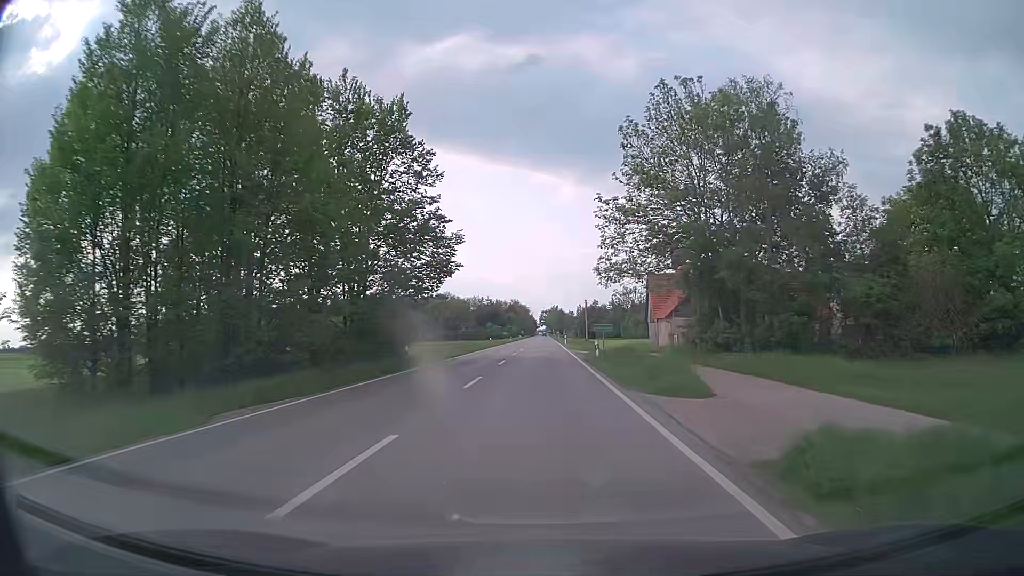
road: secondary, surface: asphalt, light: Day
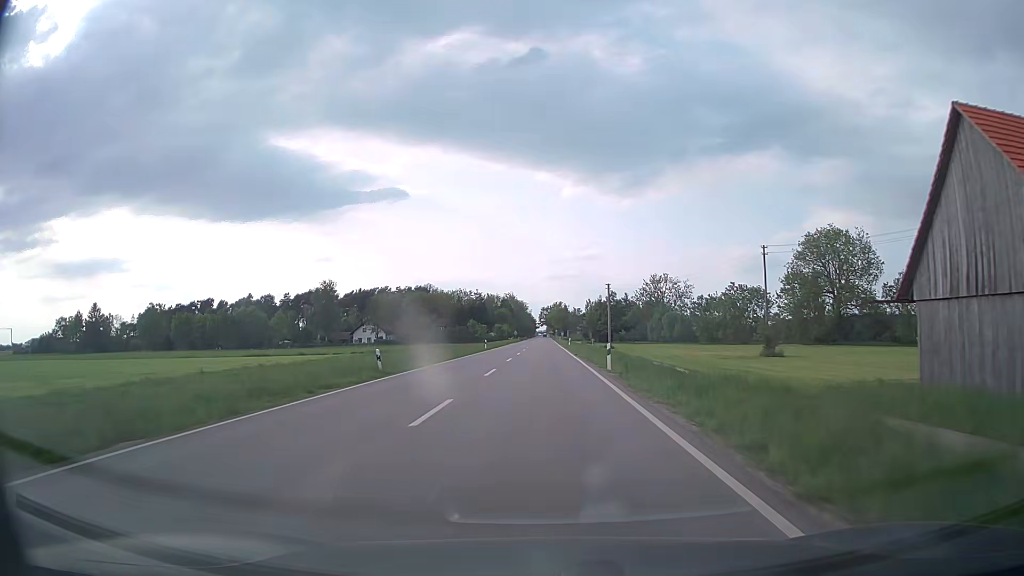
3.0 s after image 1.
(0.0, +54.8) m; 0°
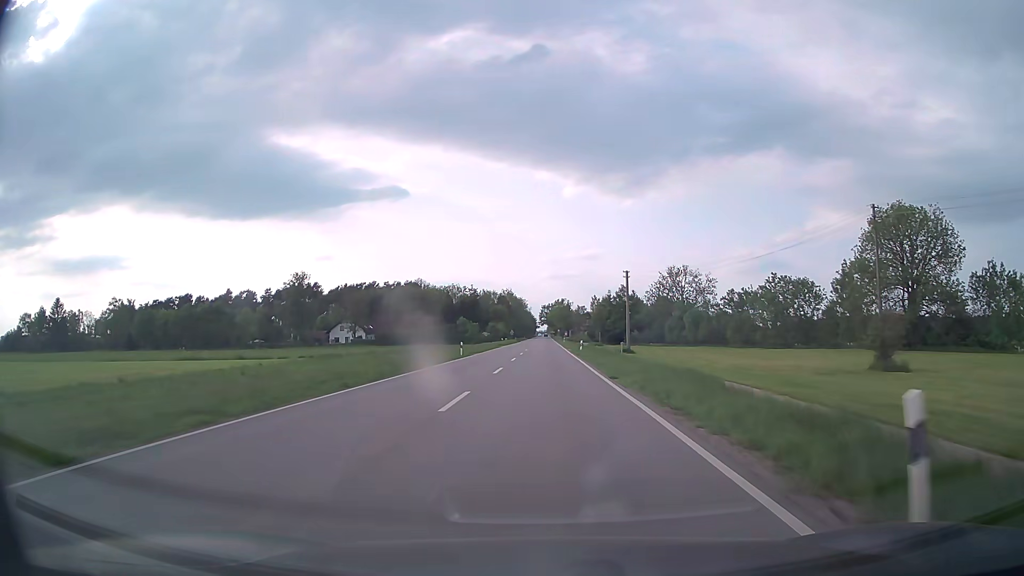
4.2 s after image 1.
(-0.1, +21.9) m; 0°
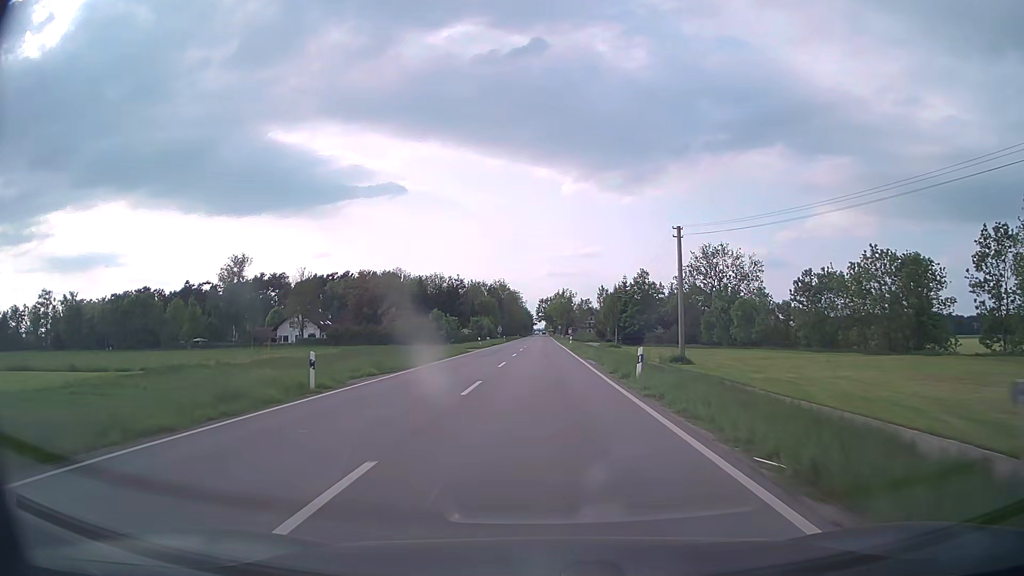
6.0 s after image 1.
(+0.1, +32.8) m; 0°
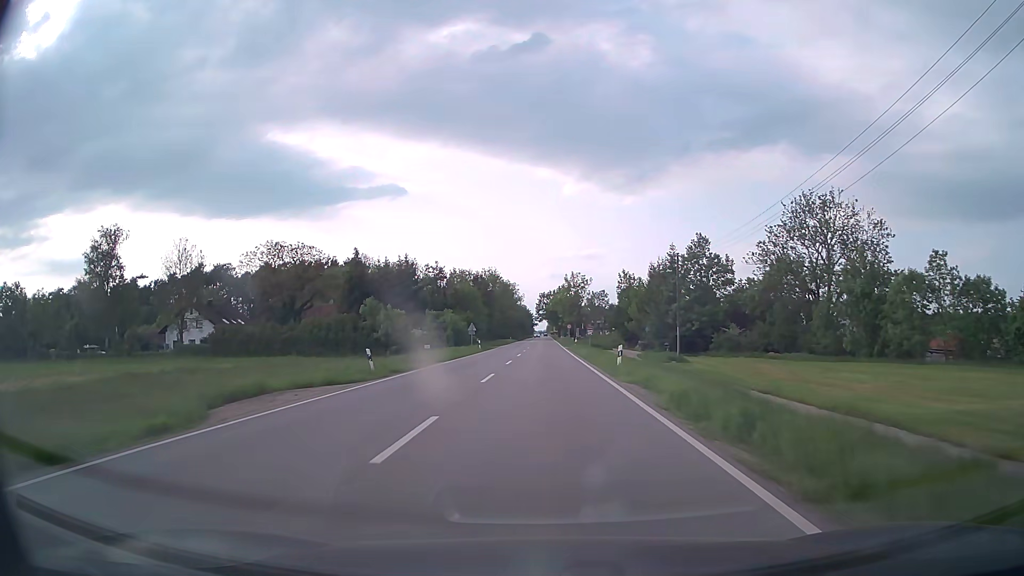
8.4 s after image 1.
(+0.1, +43.8) m; 0°
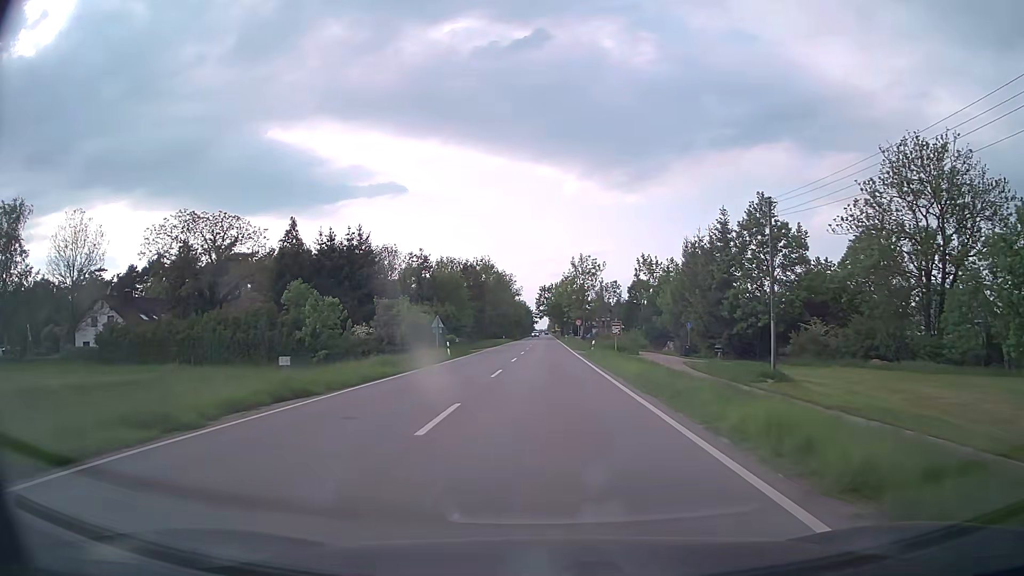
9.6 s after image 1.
(0.0, +22.0) m; 0°
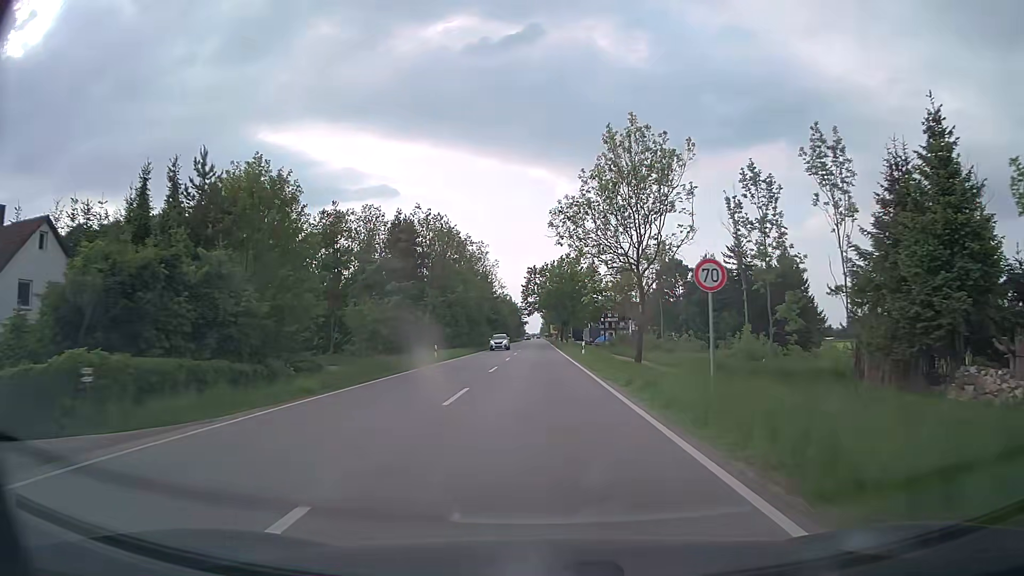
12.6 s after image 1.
(+0.3, +55.7) m; +1°
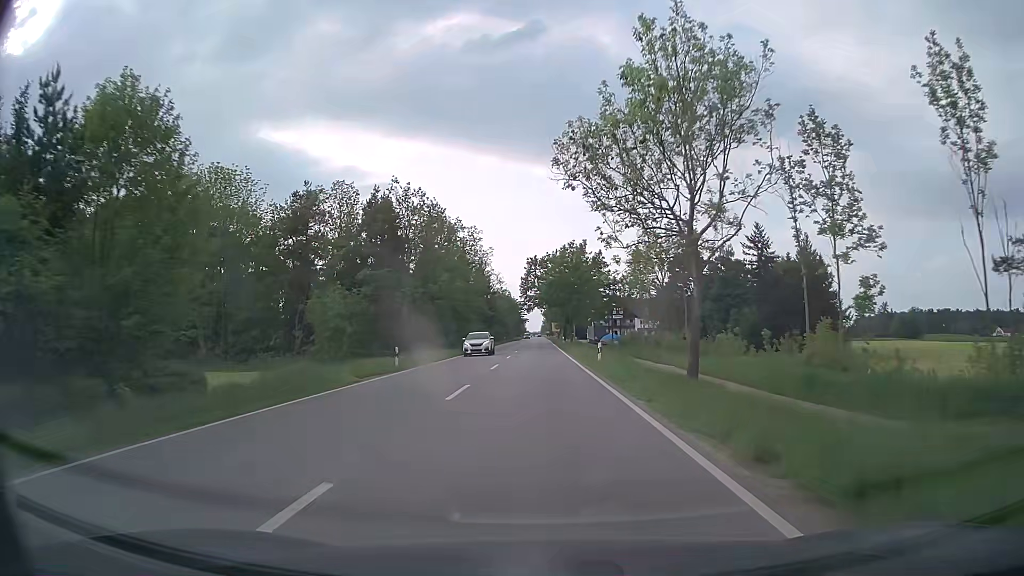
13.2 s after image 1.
(0.0, +11.2) m; 0°
(0, +10) (0, +20) (0, +30) (0, +40) (0, +50) (0, +60) (0, +70) (0, +80) (0, +90) (-1, +100) m
